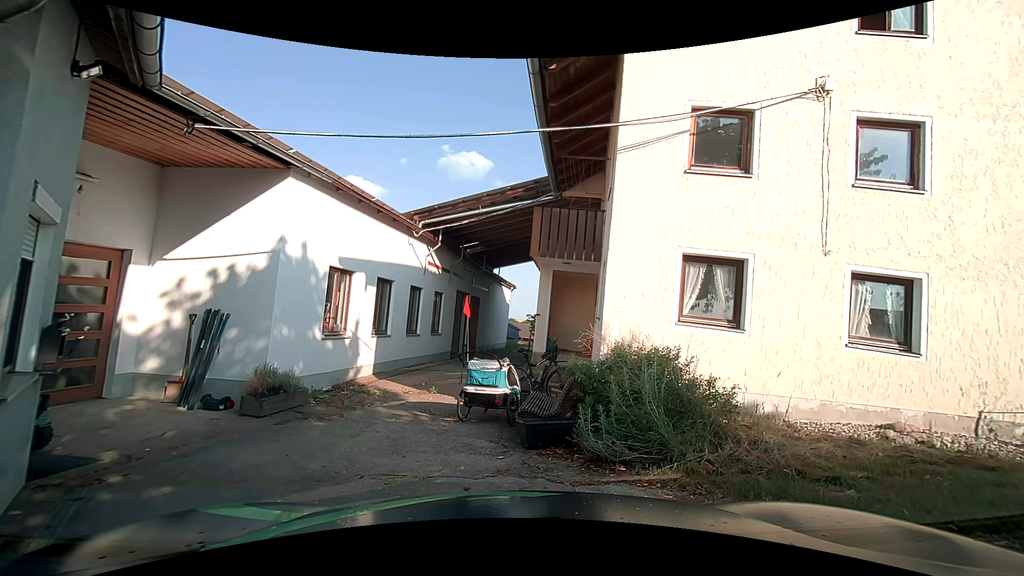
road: unclassified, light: Day
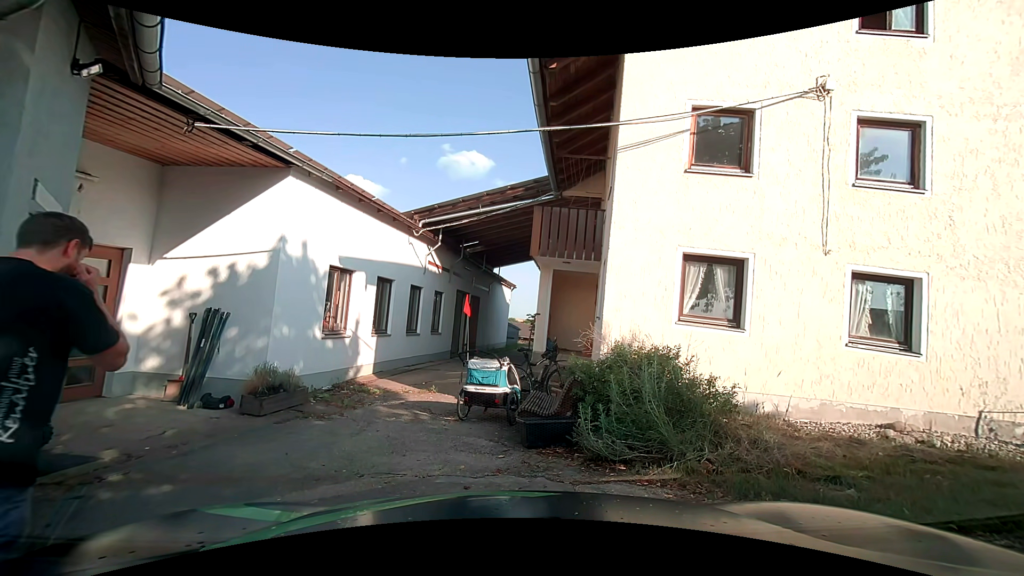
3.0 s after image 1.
(0.0, +0.1) m; 0°
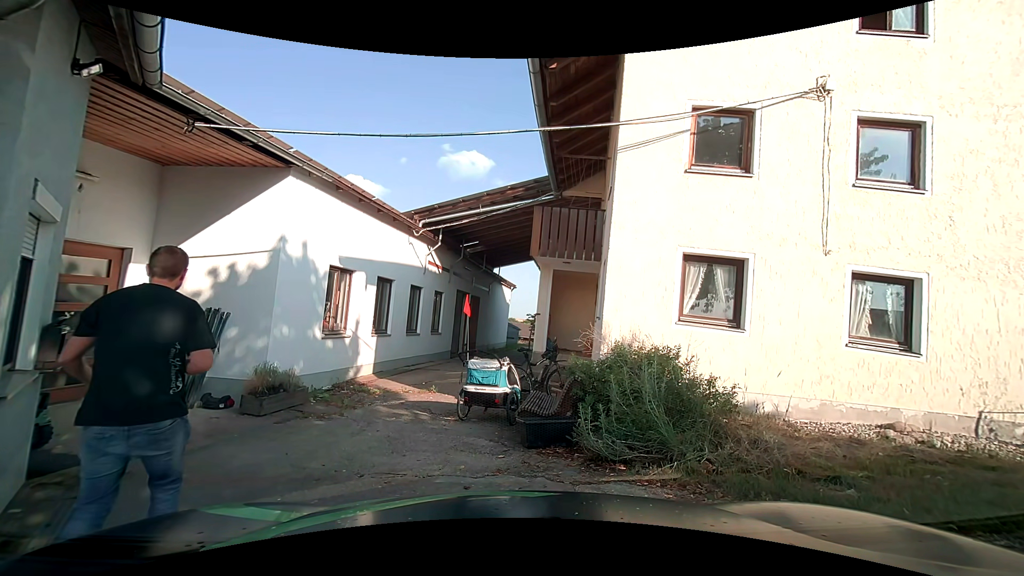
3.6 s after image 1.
(0.0, 0.0) m; 0°
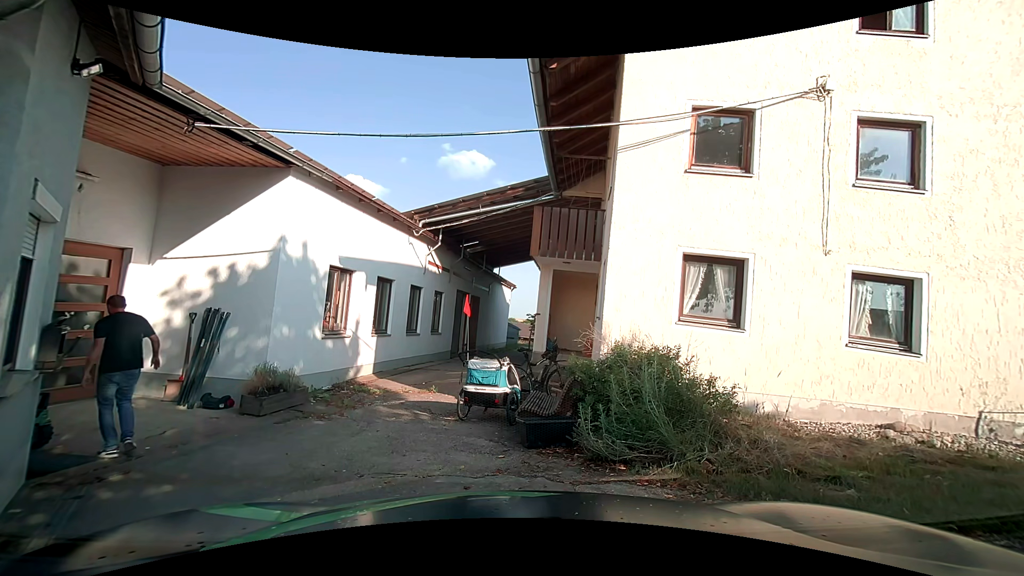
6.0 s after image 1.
(0.0, 0.0) m; 0°
